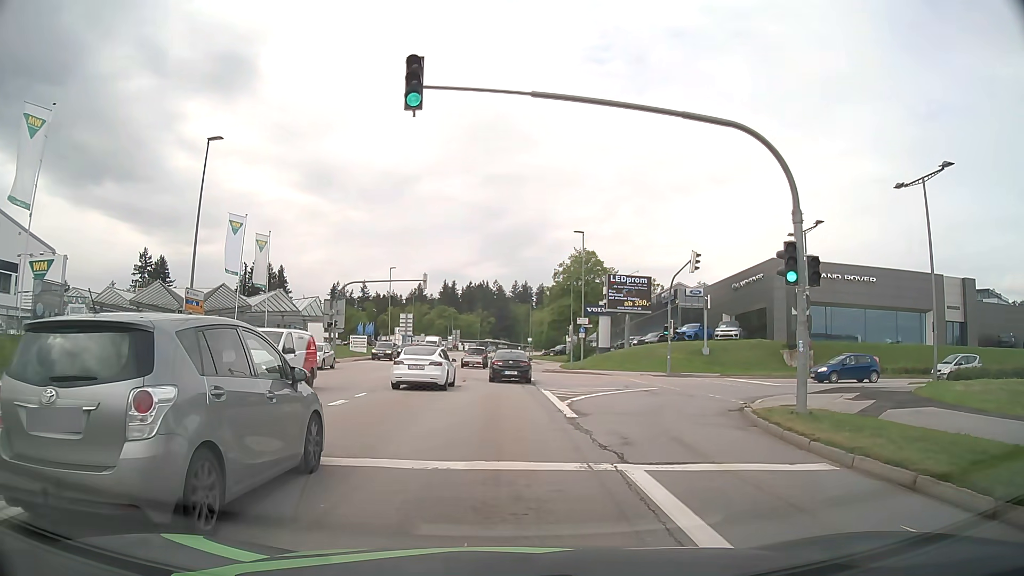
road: tertiary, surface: asphalt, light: Day
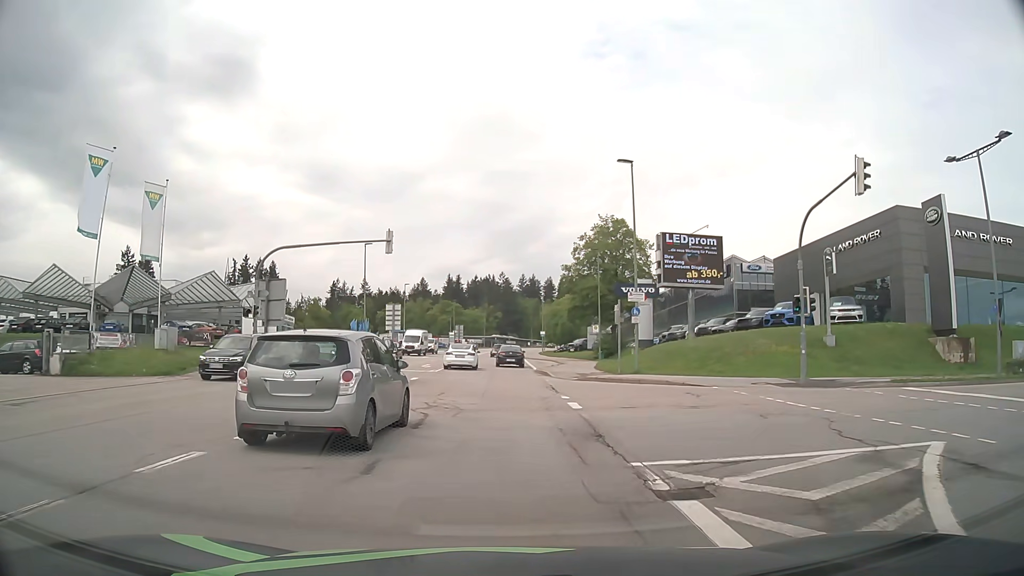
(+0.1, +18.7) m; 0°
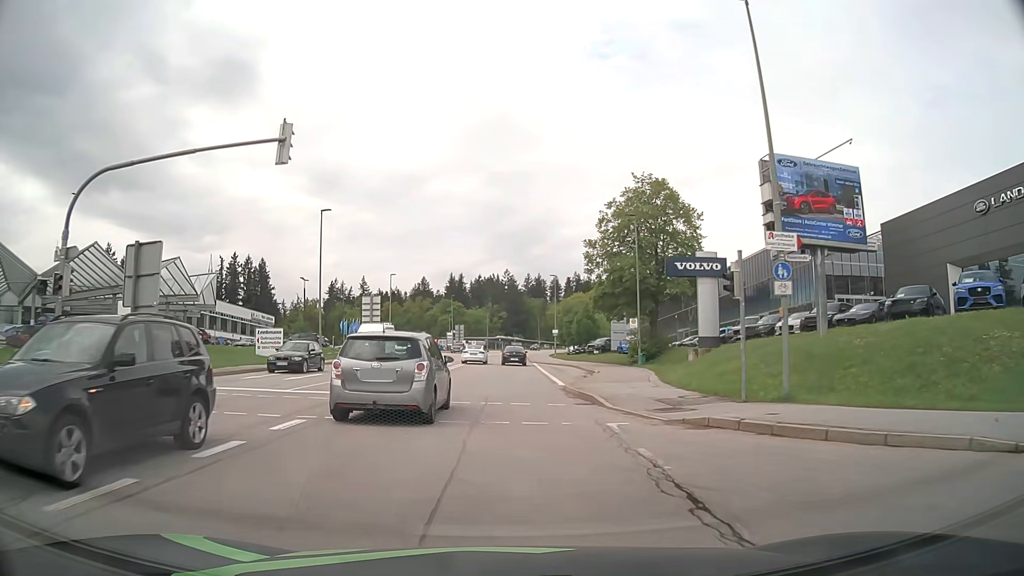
(0.0, +17.0) m; 0°
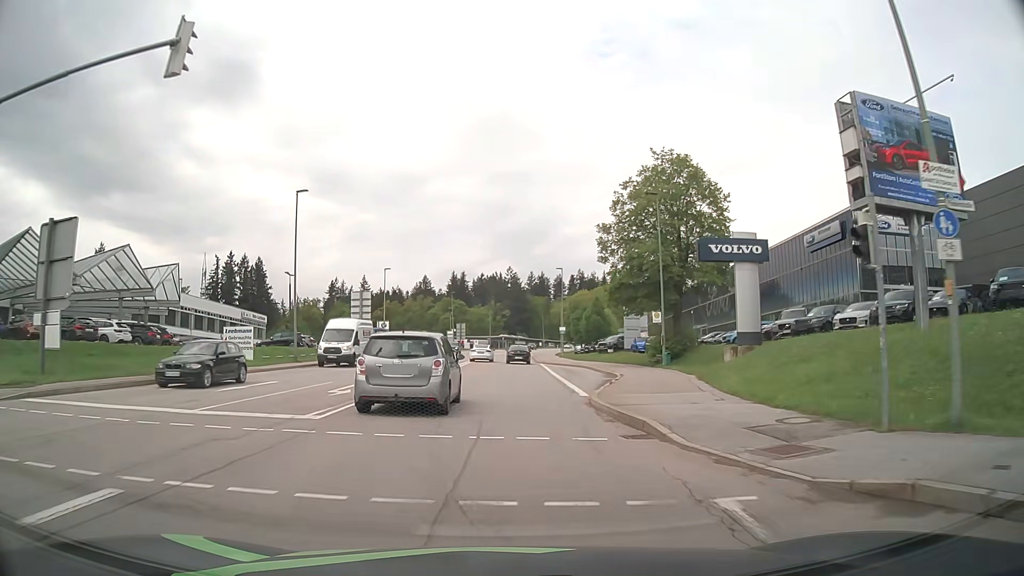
(0.0, +6.4) m; -1°
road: secondary
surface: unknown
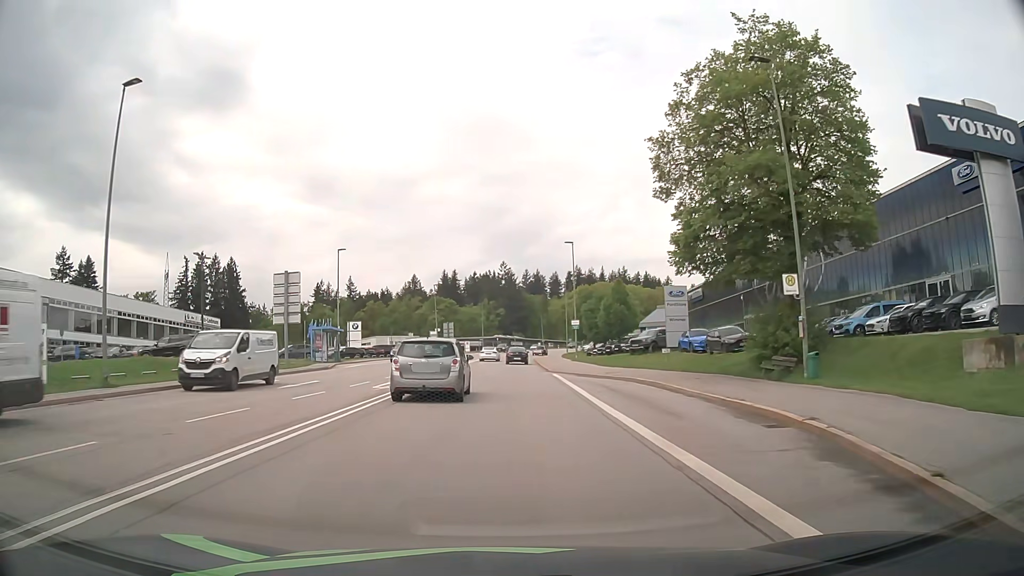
(+0.2, +20.2) m; 0°
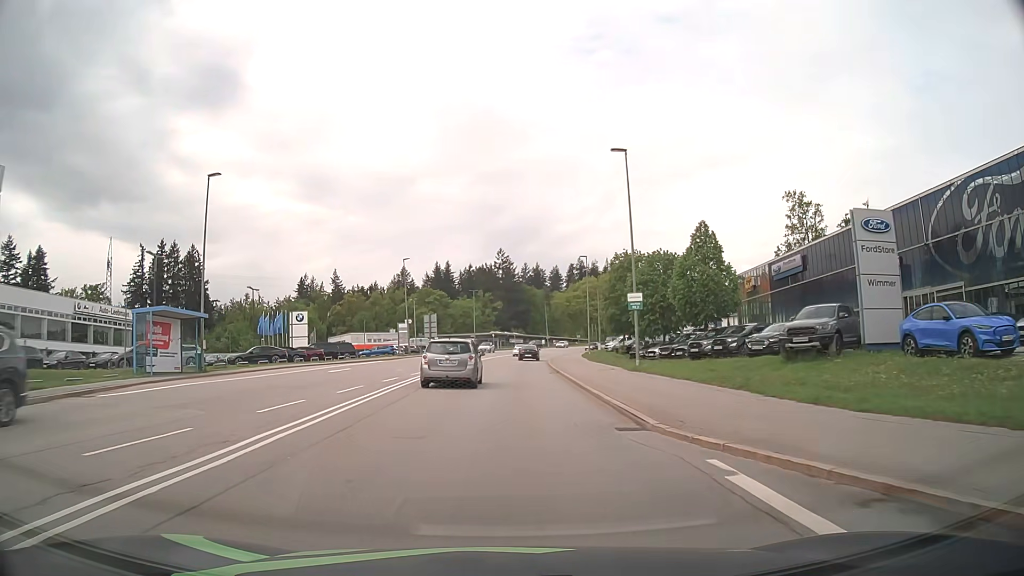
(+0.2, +28.2) m; +1°
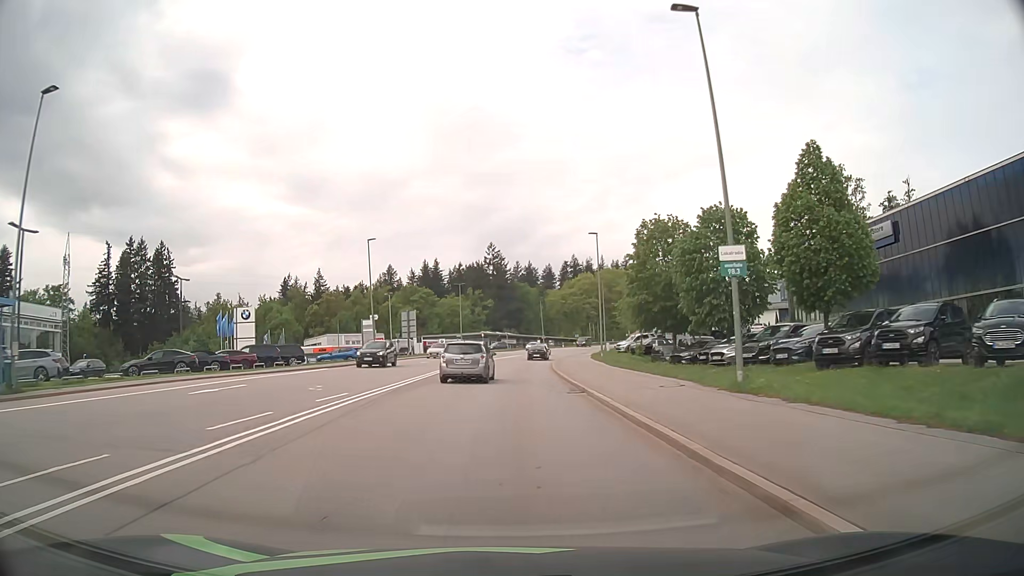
(+0.1, +14.7) m; +1°
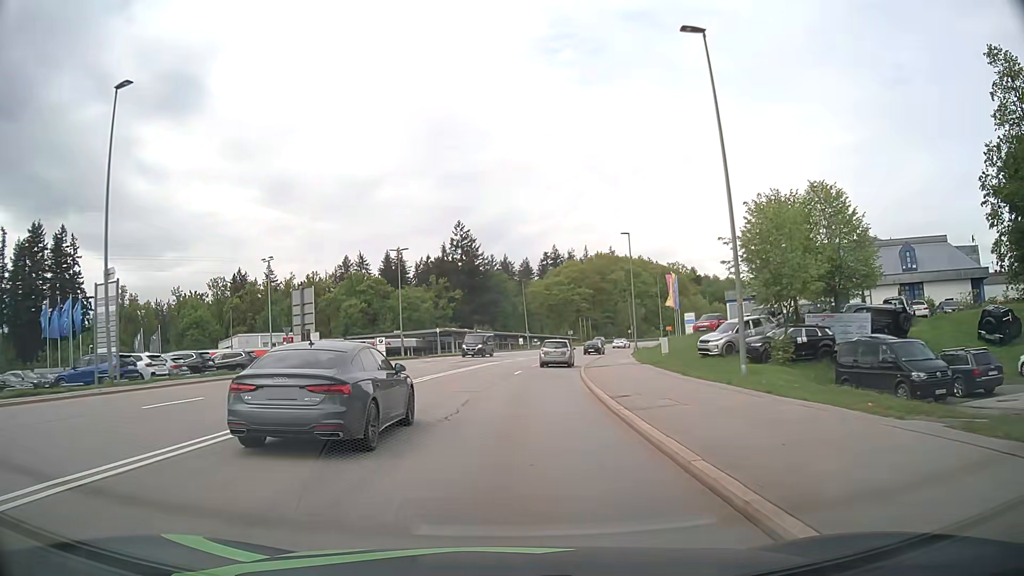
(+0.7, +37.7) m; +2°
(0, +10) (0, +20) (+1, +30) (+2, +40) (+4, +50) (+6, +60) (+8, +69) (+11, +79) (+14, +88) (+17, +98) m
